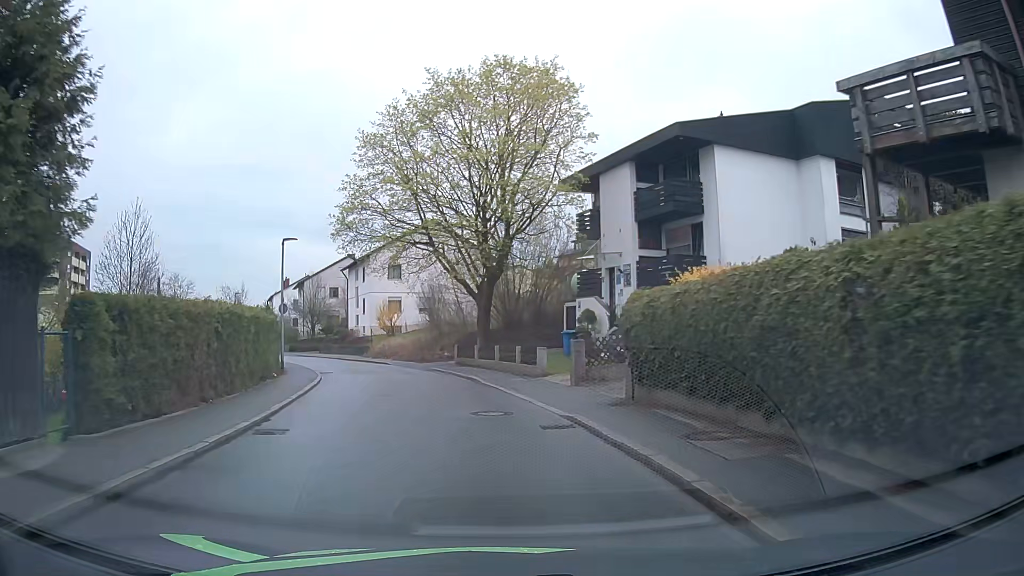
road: residential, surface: asphalt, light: Day
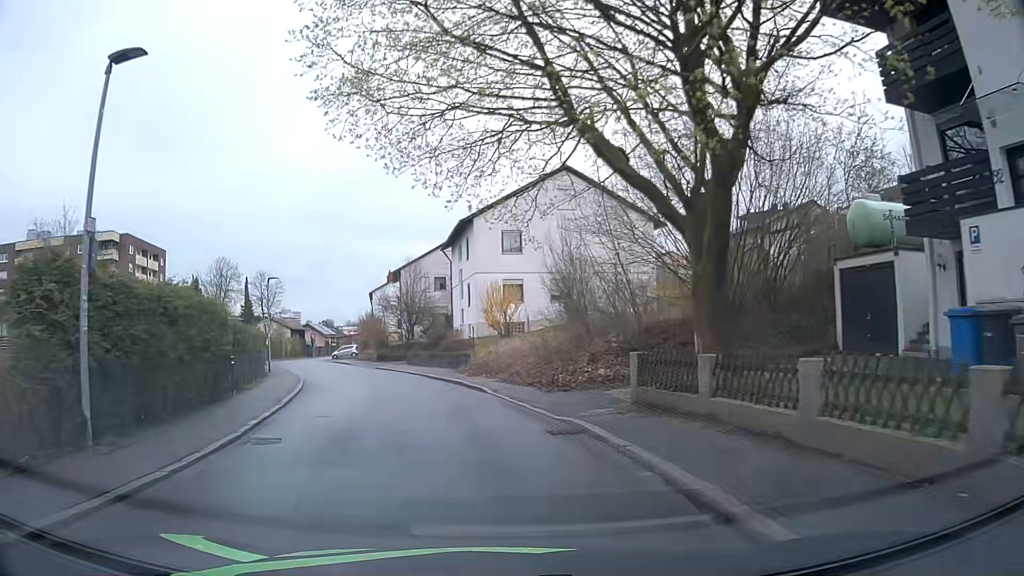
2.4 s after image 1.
(-1.7, +19.5) m; -11°
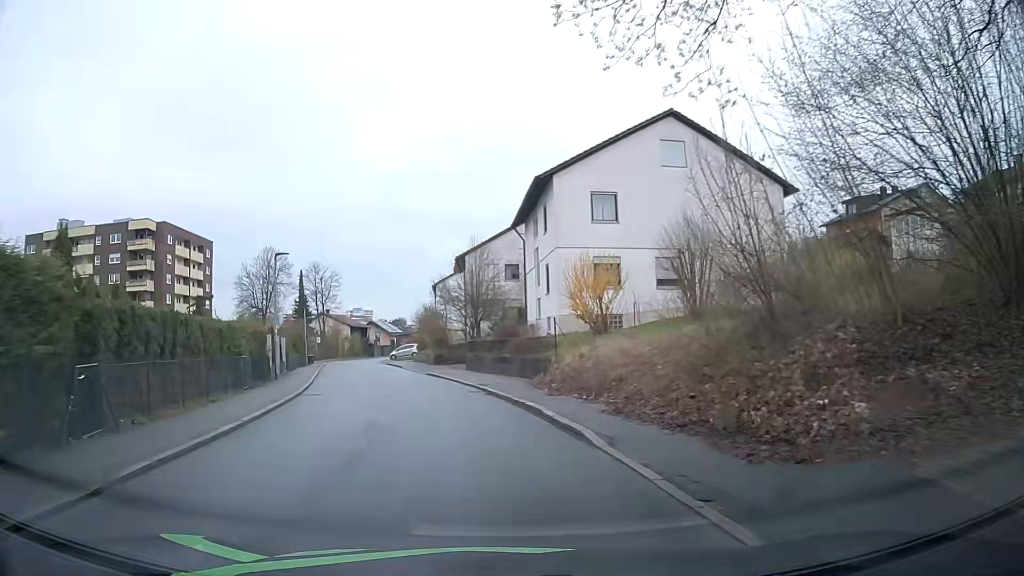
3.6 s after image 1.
(-0.5, +10.1) m; -6°
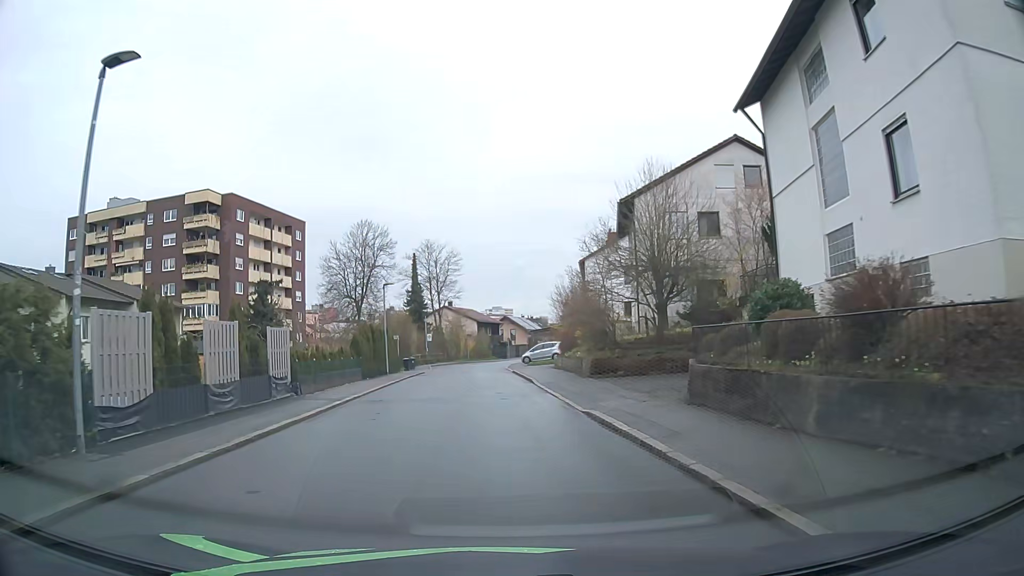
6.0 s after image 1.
(-2.7, +20.8) m; -13°
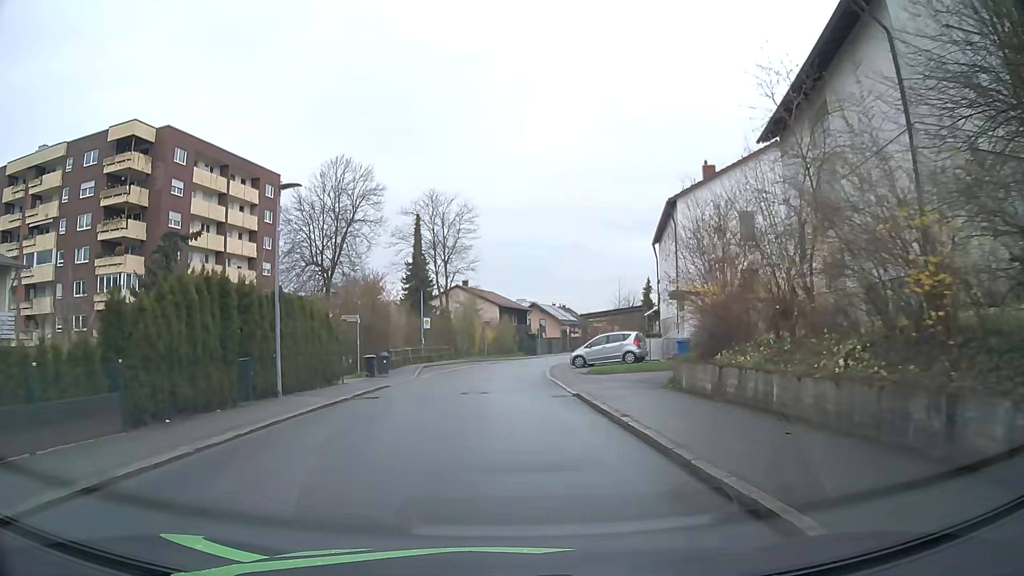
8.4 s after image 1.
(-0.7, +22.3) m; -2°
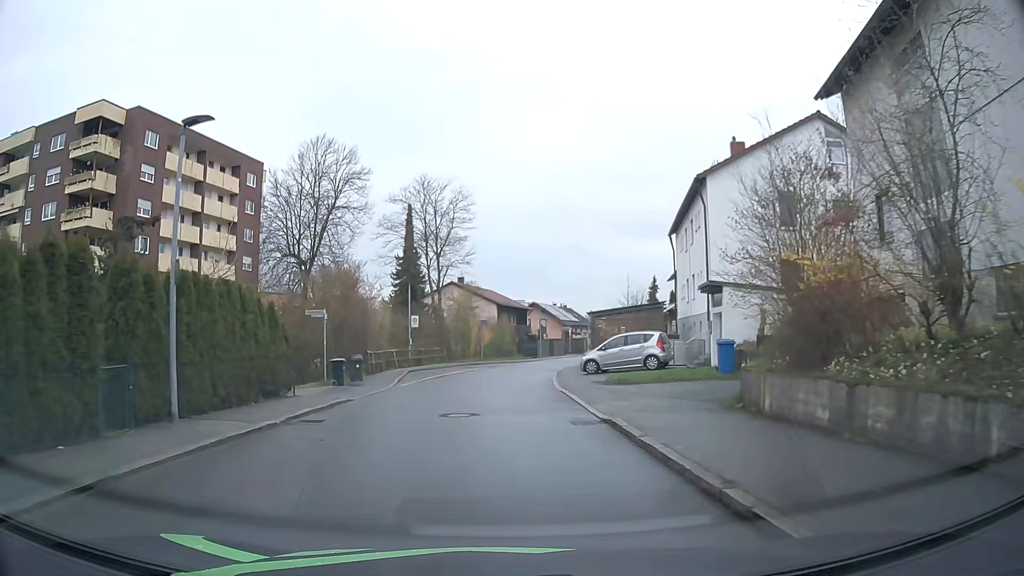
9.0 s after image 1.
(0.0, +5.3) m; +1°
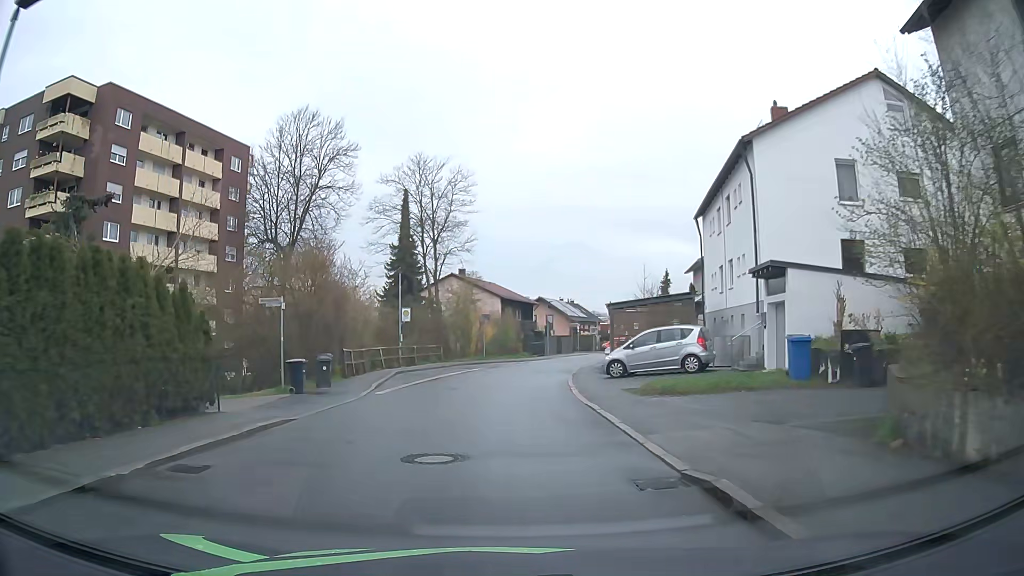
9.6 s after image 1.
(0.0, +5.3) m; 0°
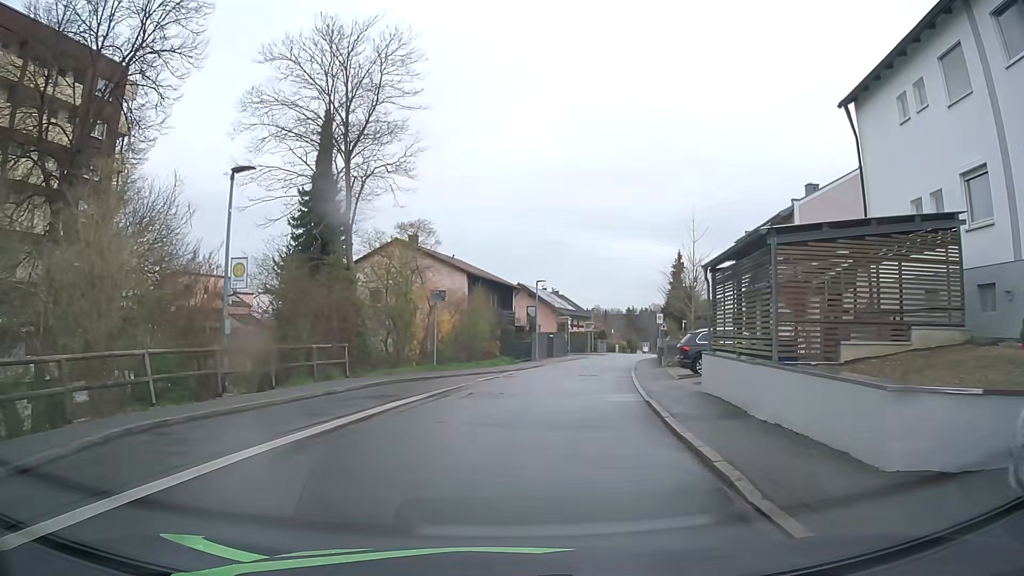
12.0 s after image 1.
(0.0, +20.6) m; +2°
(0, +10) (+1, +20) (+3, +30) (+5, +40) (+8, +49) (+10, +59) (+13, +69) (+16, +78) (+18, +88) (+21, +98) m
